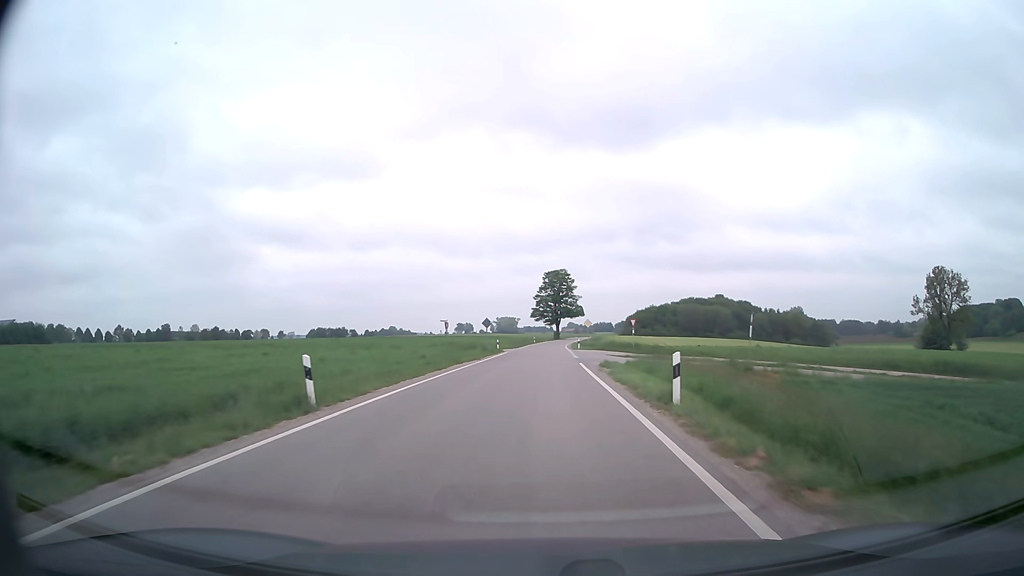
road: secondary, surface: asphalt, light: Day
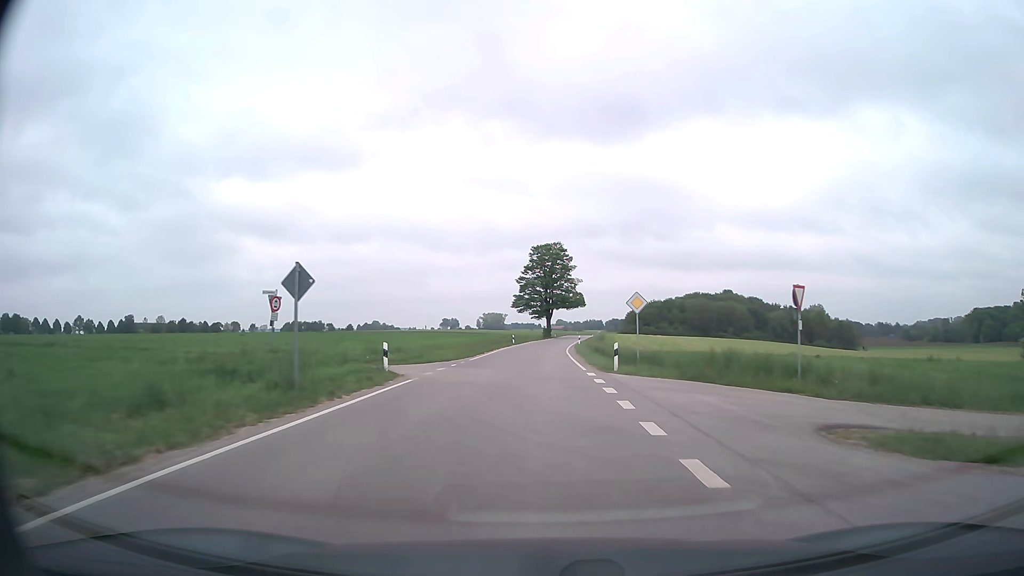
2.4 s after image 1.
(+0.3, +40.1) m; +1°
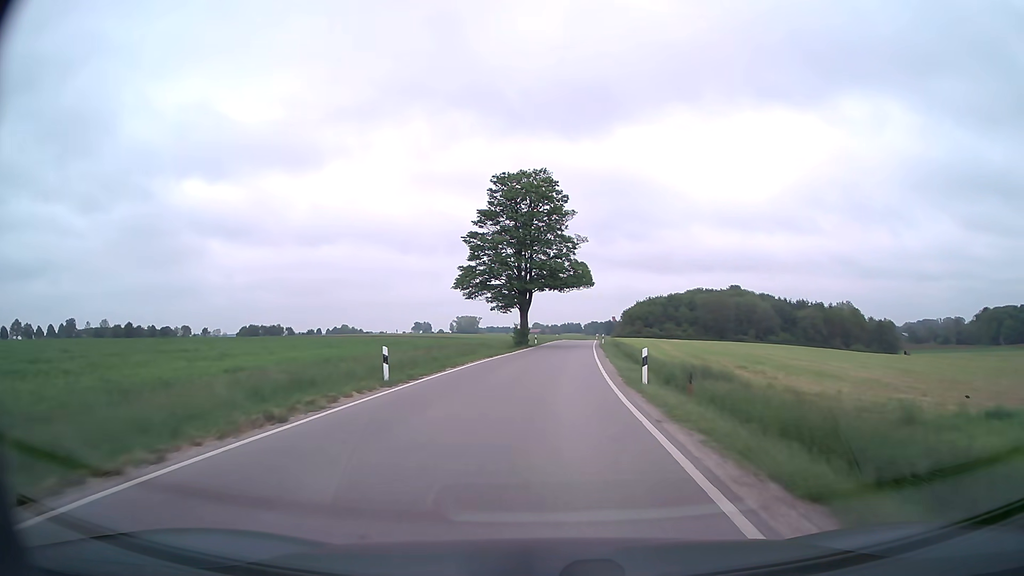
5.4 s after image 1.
(+0.4, +51.6) m; +2°
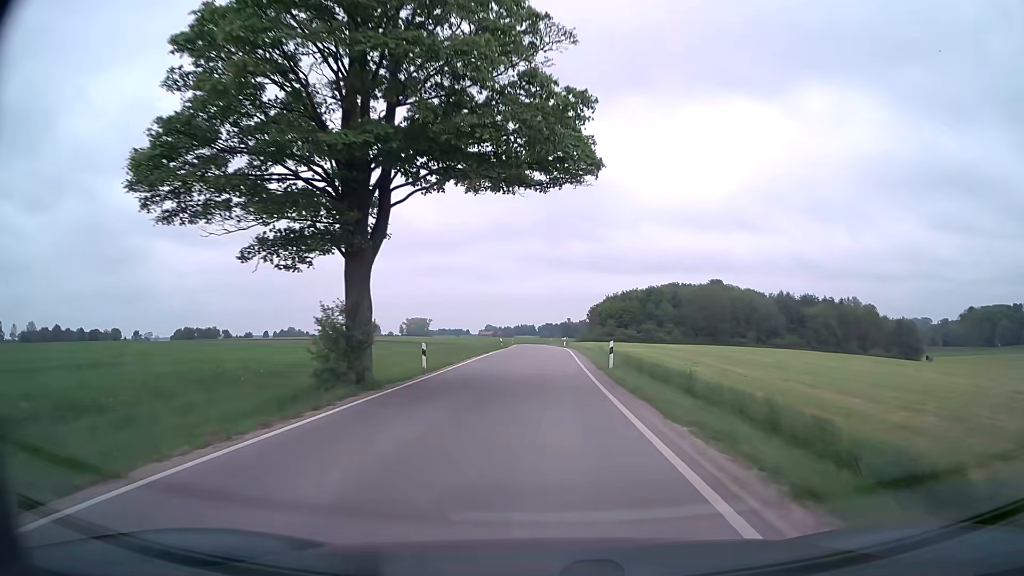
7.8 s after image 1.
(+1.7, +42.1) m; +4°
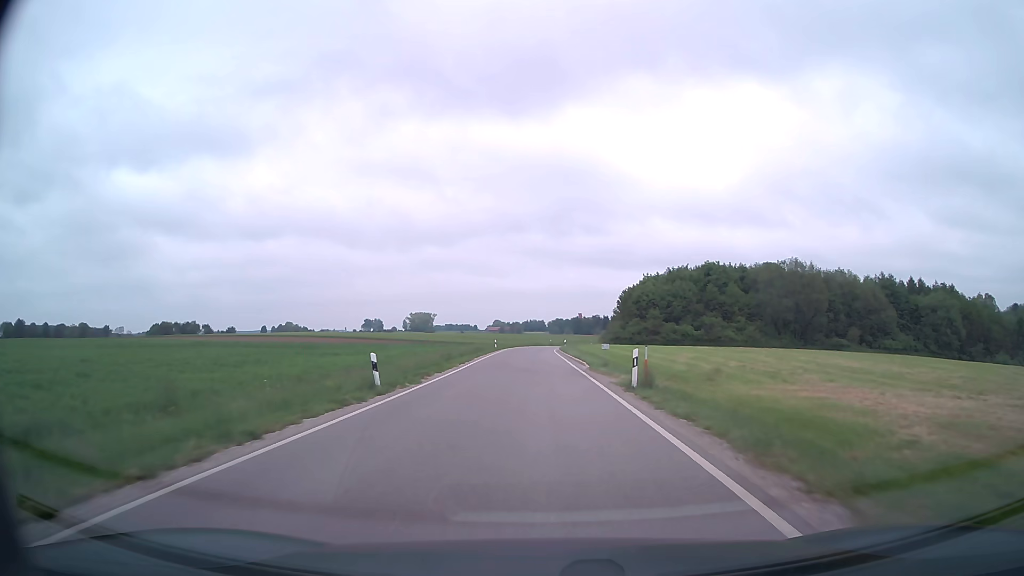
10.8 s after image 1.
(+0.3, +53.3) m; -1°
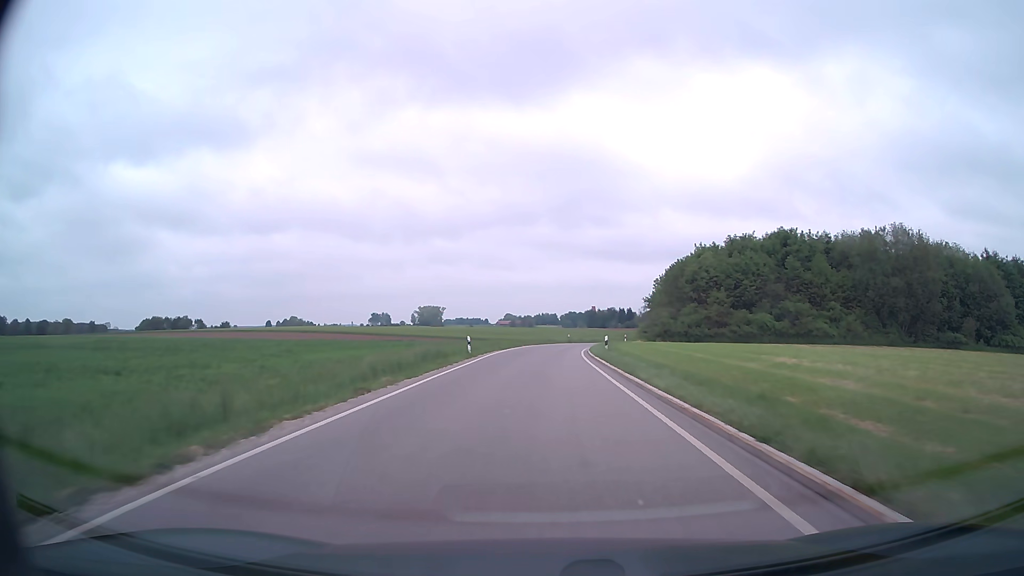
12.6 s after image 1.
(-0.4, +31.6) m; -1°
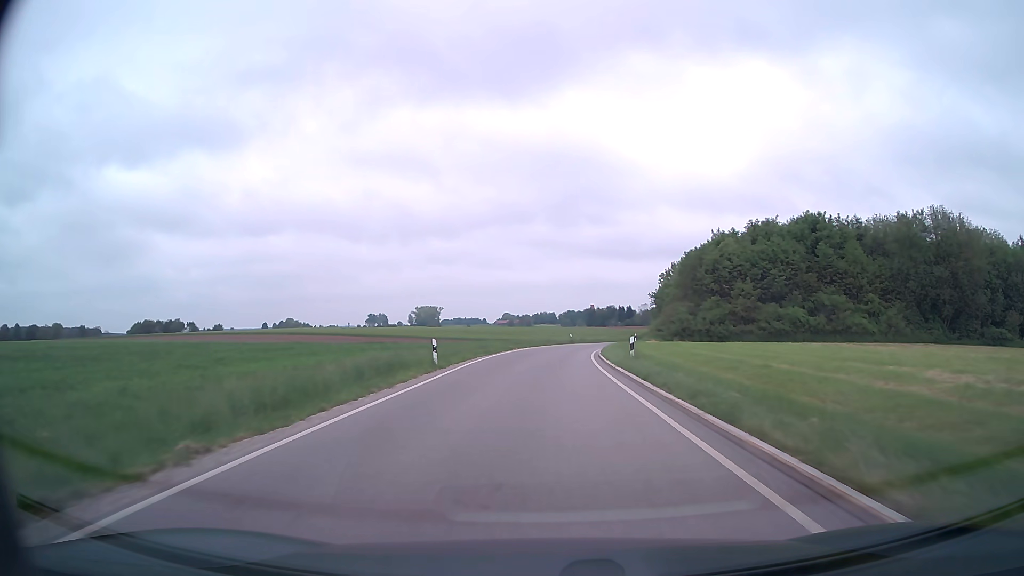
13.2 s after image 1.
(0.0, +9.9) m; 0°
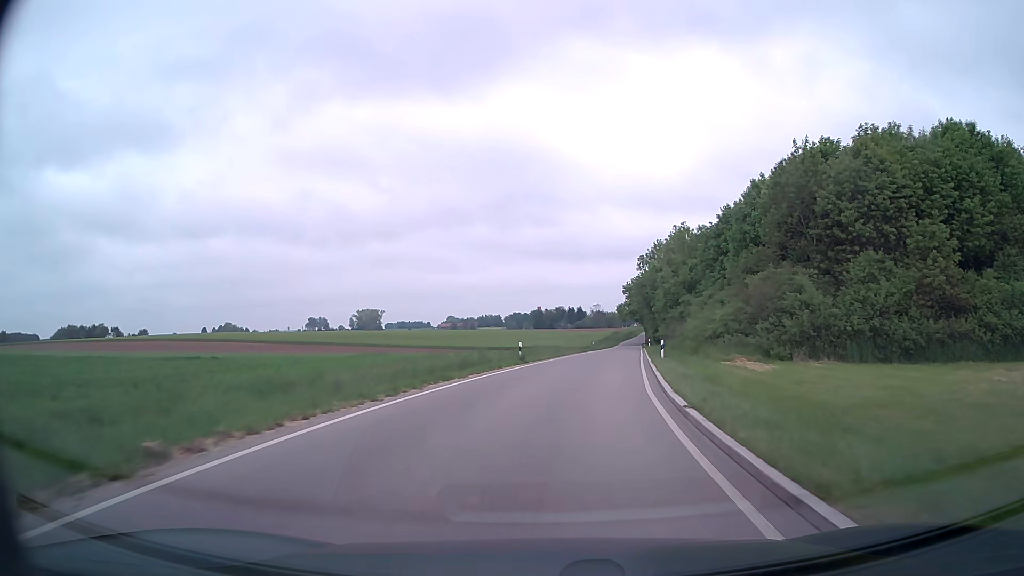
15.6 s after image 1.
(+1.1, +37.9) m; +4°
(0, +10) (+1, +20) (+2, +30) (+4, +40) (+6, +50) (+7, +59) (+9, +69) (+10, +79) (+11, +89) (+13, +99) m
